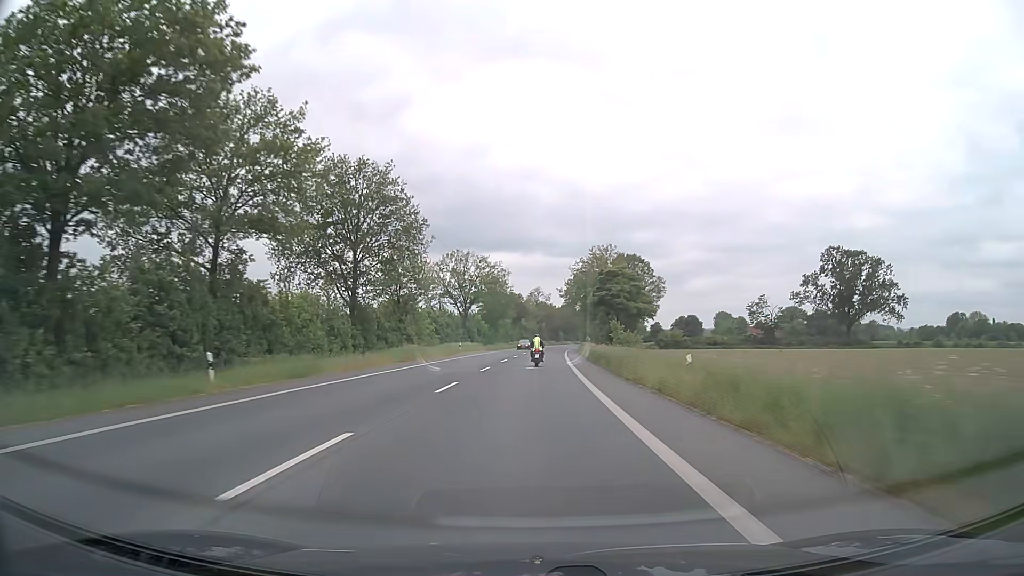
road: secondary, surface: asphalt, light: Day
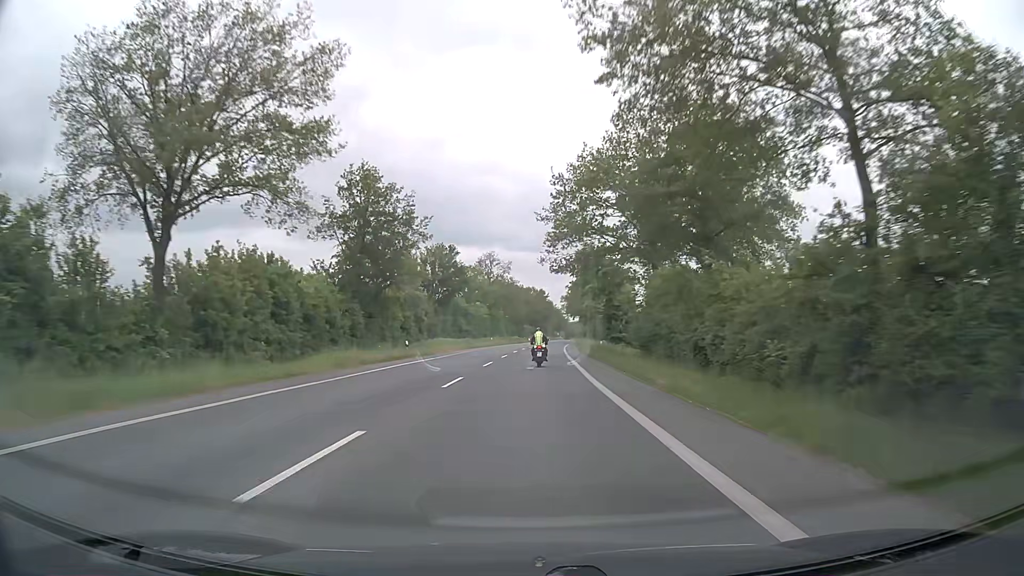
(+2.1, +72.4) m; +3°
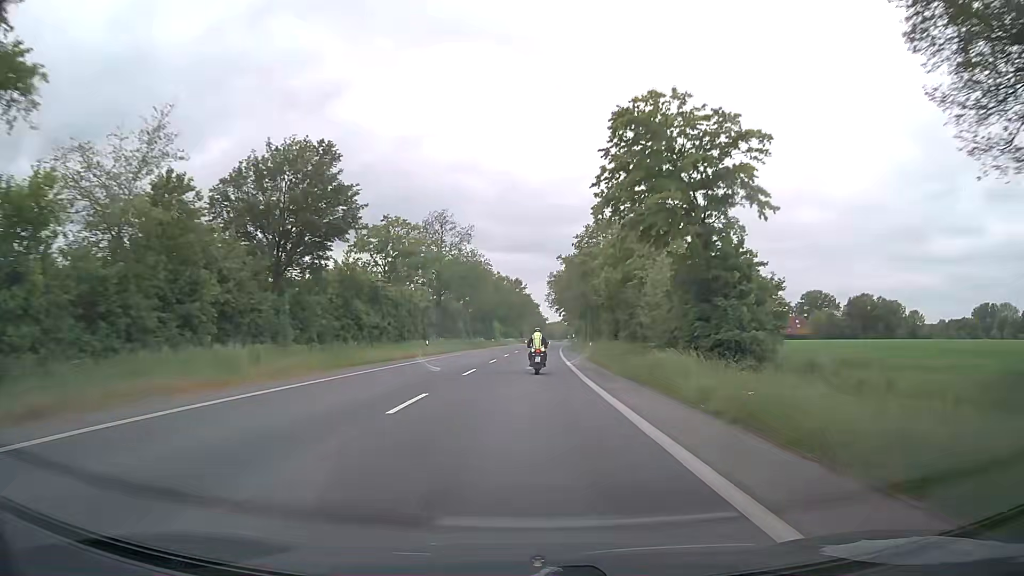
(+0.8, +41.9) m; +2°
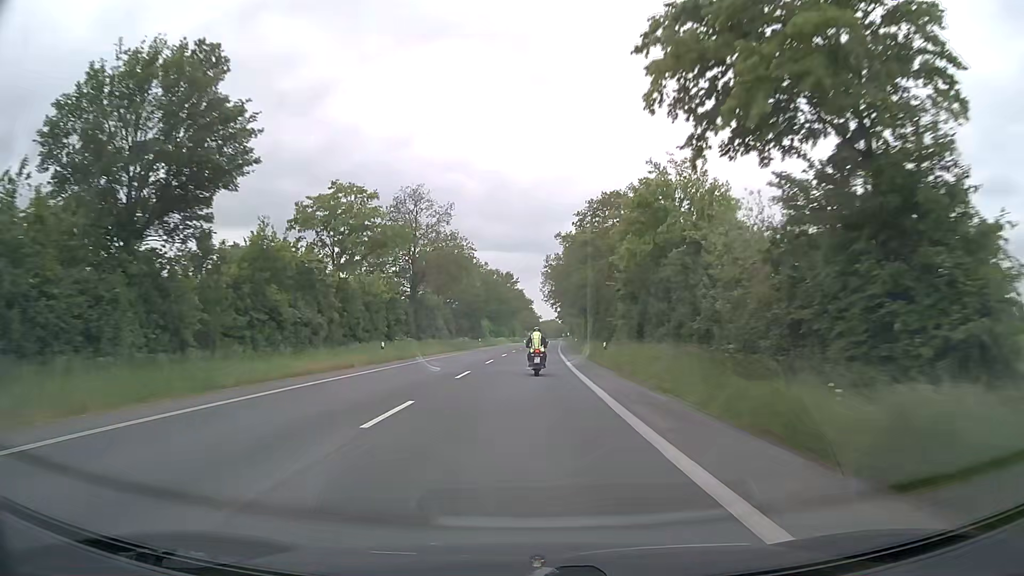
(+0.1, +13.6) m; +1°
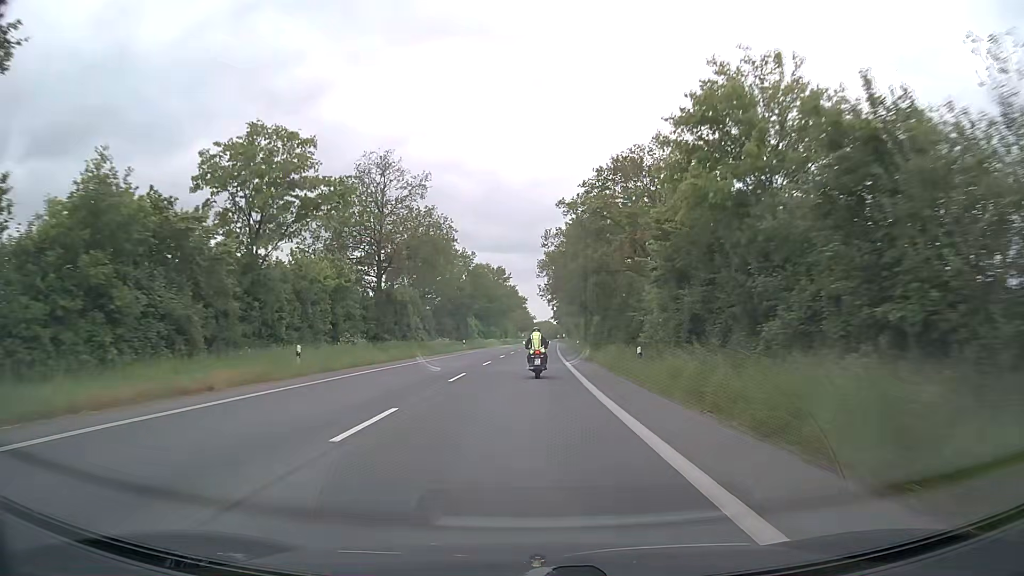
(+0.1, +13.4) m; +1°
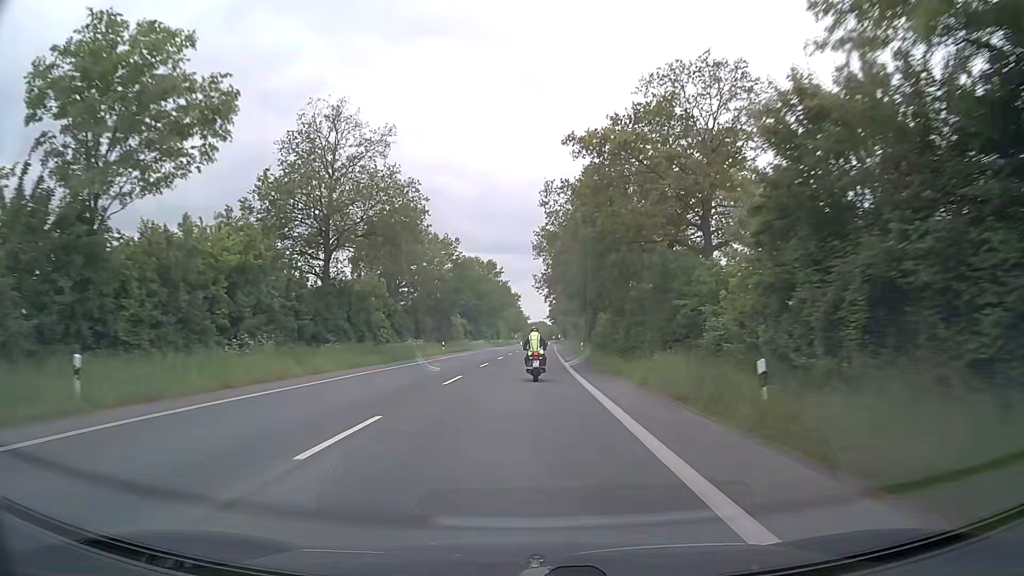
(0.0, +13.3) m; 0°
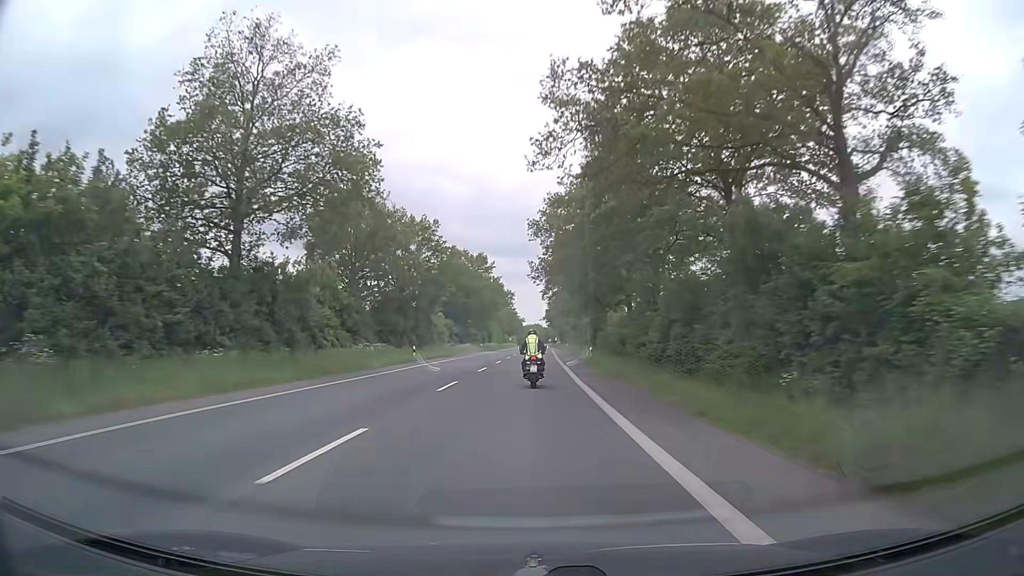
(0.0, +13.1) m; 0°
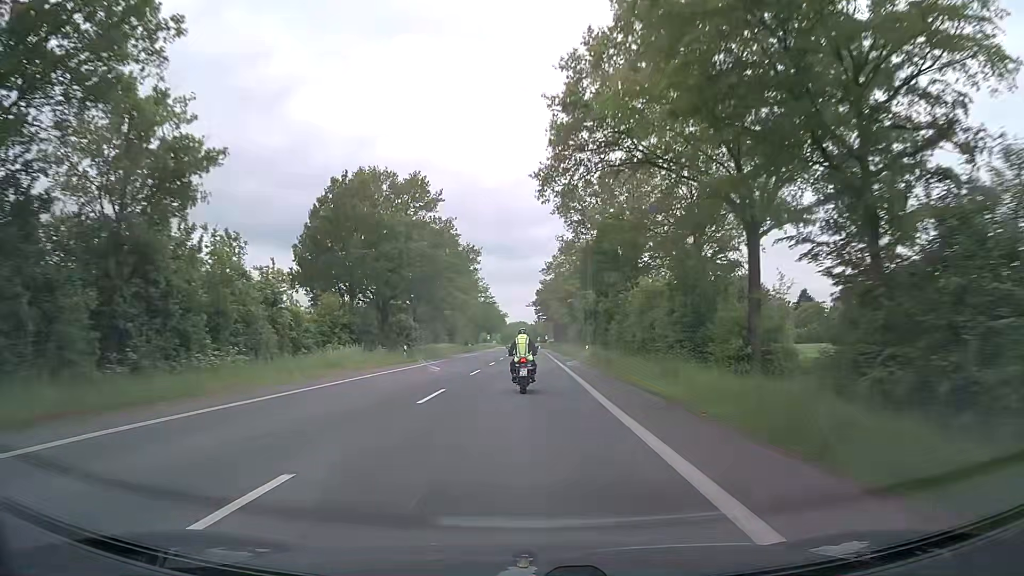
(+0.9, +51.9) m; +2°
(0, +10) (0, +20) (0, +30) (0, +40) (0, +50) (0, +60) (0, +70) (0, +80) (0, +90) (0, +100) m
